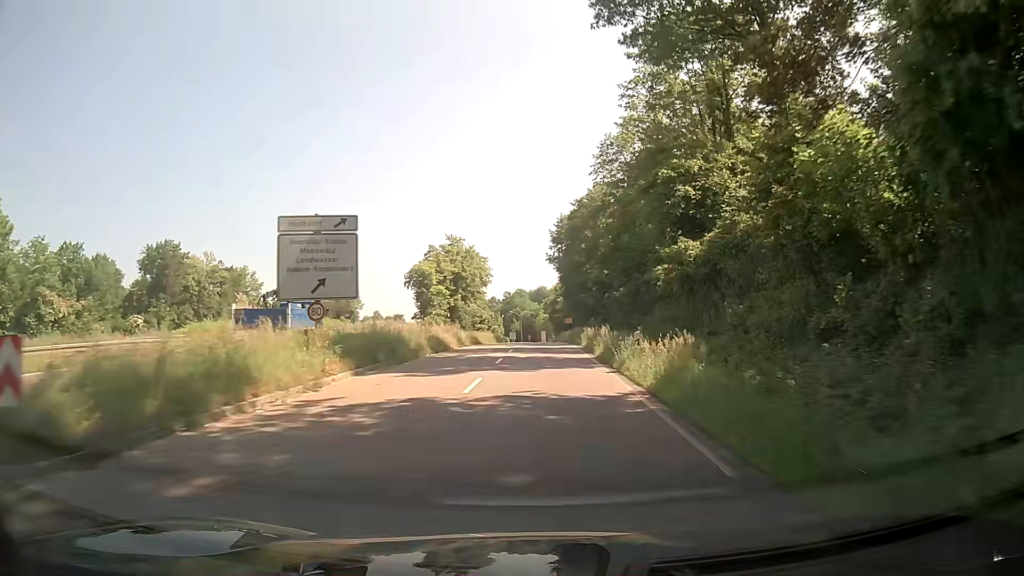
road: trunk_link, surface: asphalt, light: Day
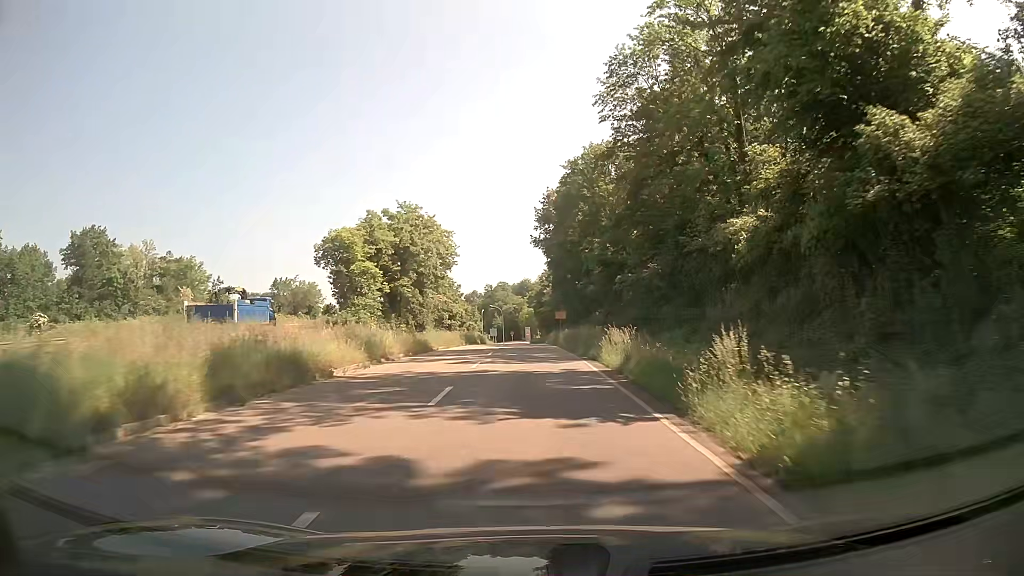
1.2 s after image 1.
(+0.3, +19.7) m; +2°
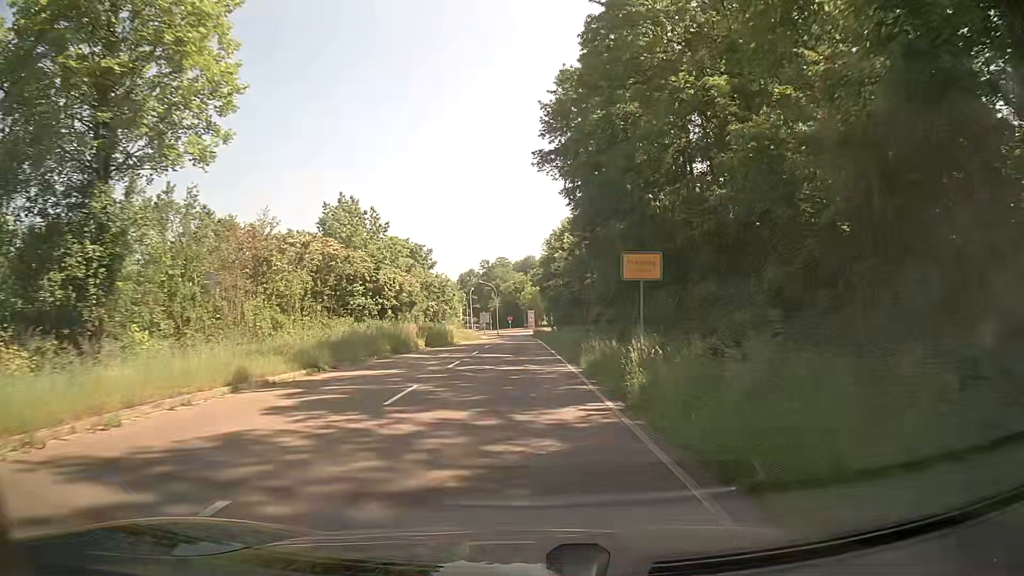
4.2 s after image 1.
(+0.1, +44.8) m; 0°
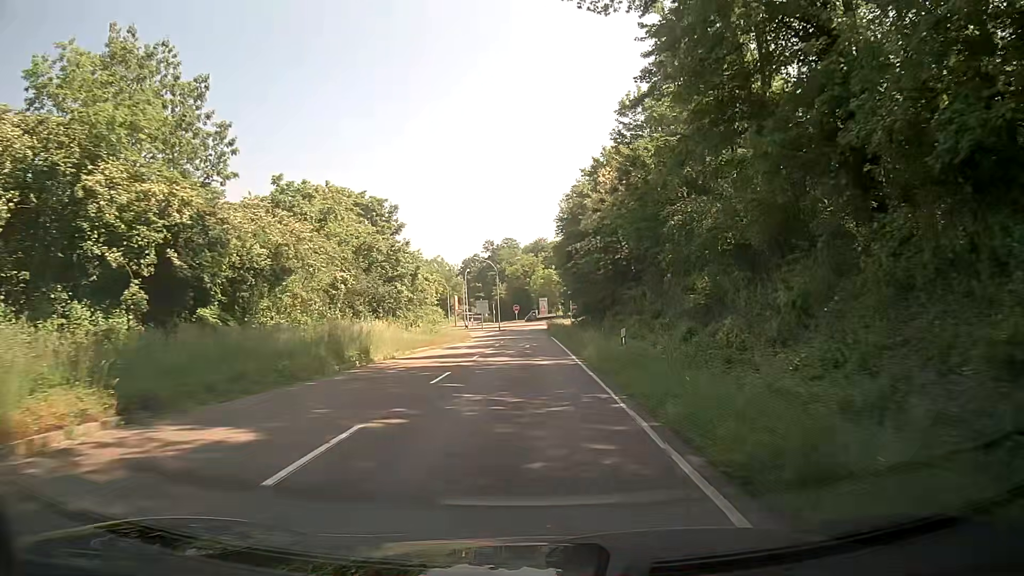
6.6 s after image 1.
(-0.5, +32.4) m; -2°
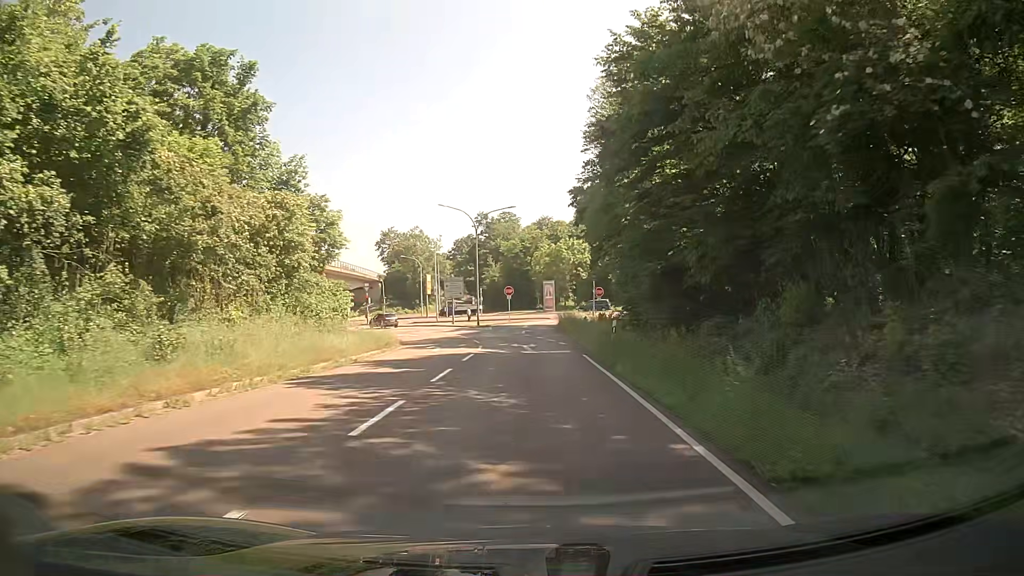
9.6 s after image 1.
(+0.3, +36.9) m; +1°
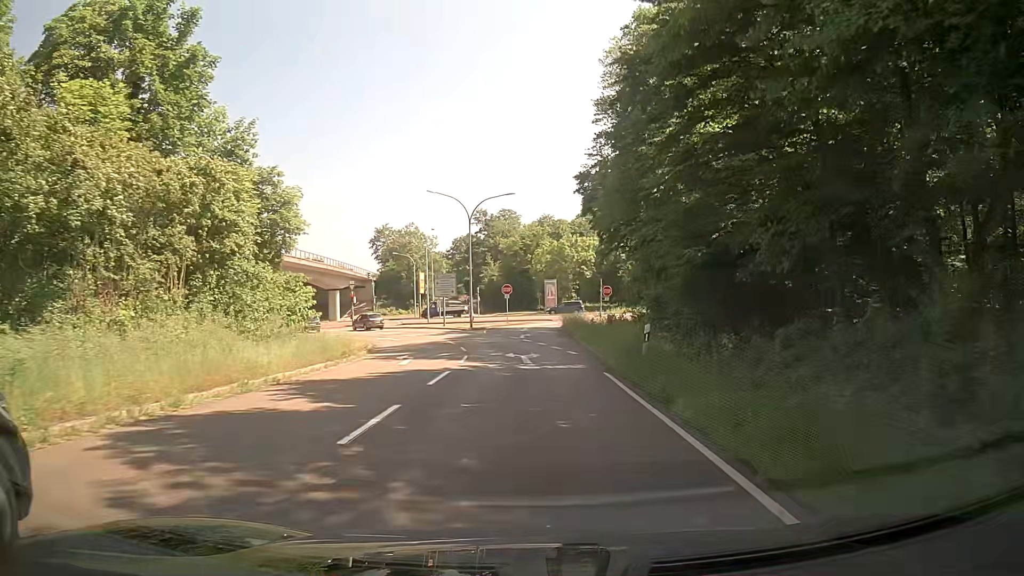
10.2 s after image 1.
(-0.1, +6.5) m; -1°
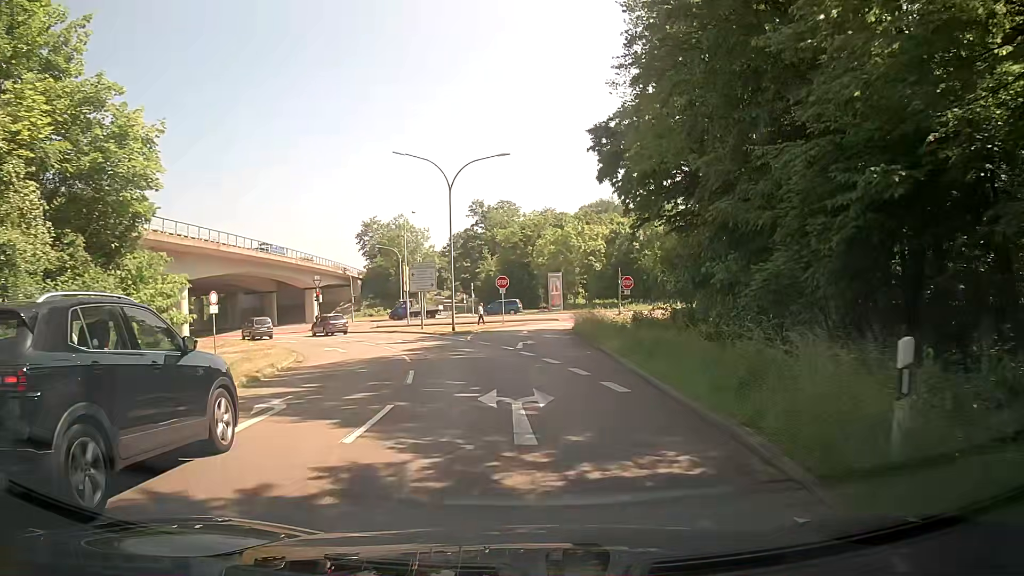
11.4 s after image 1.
(0.0, +11.8) m; 0°
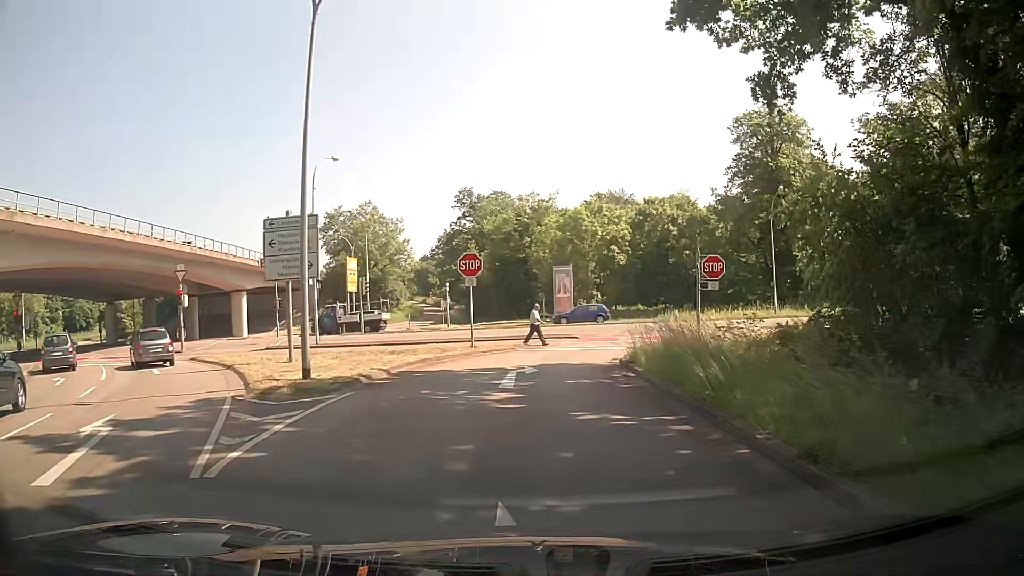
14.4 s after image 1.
(0.0, +23.3) m; 0°
(0, +10) (0, +20) (+5, +29) (+13, +34) (+23, +34) (+33, +33) (+43, +32) (+53, +32) (+63, +31) (+73, +31) m
